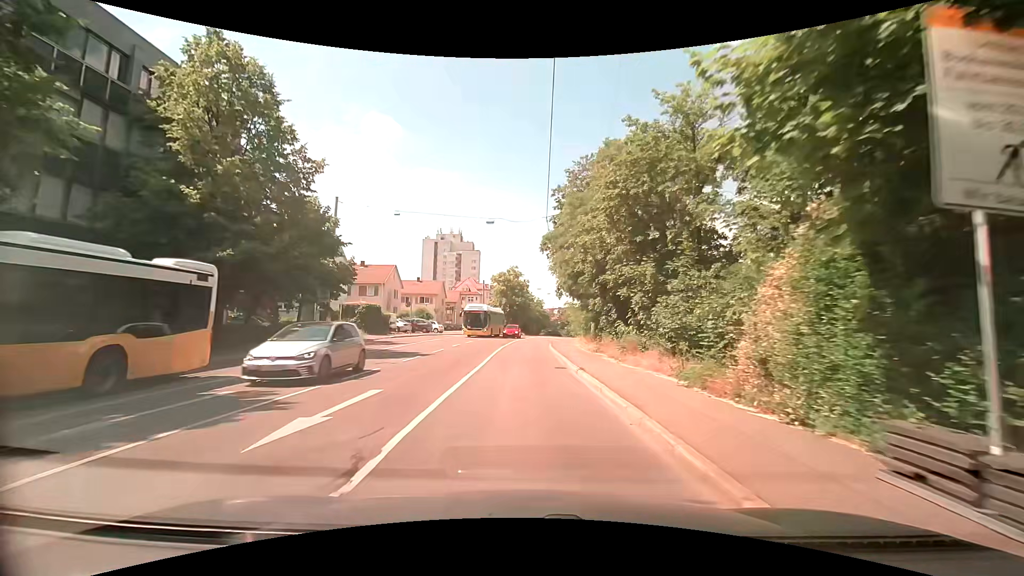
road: secondary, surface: asphalt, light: Day
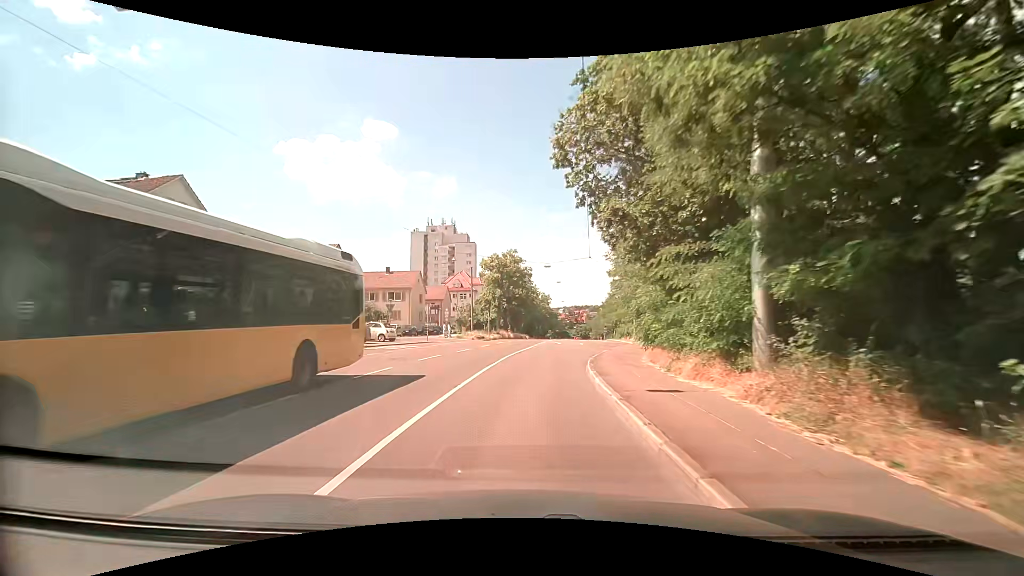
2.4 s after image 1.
(+0.6, +24.0) m; 0°
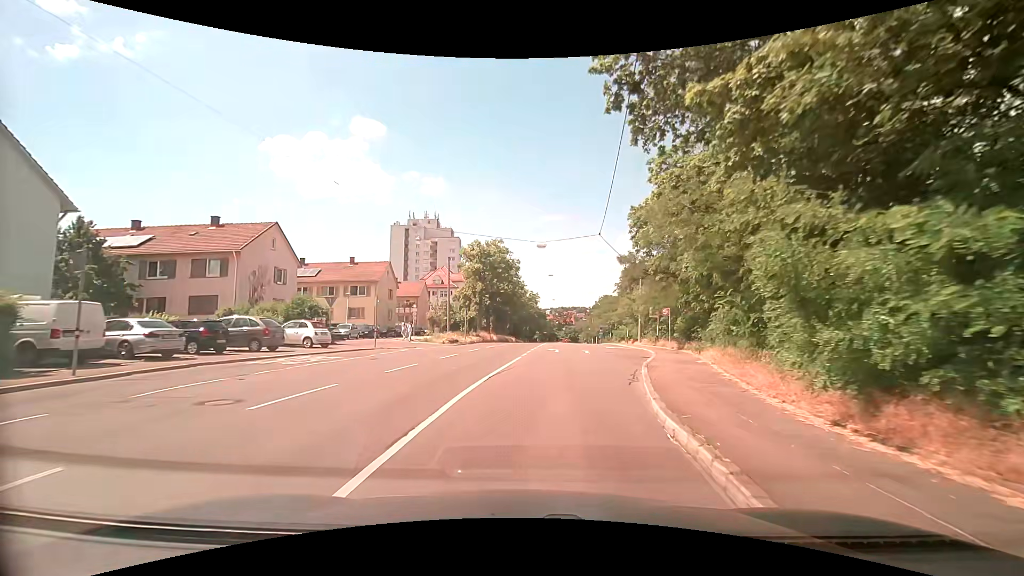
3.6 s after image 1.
(+0.1, +10.8) m; +1°
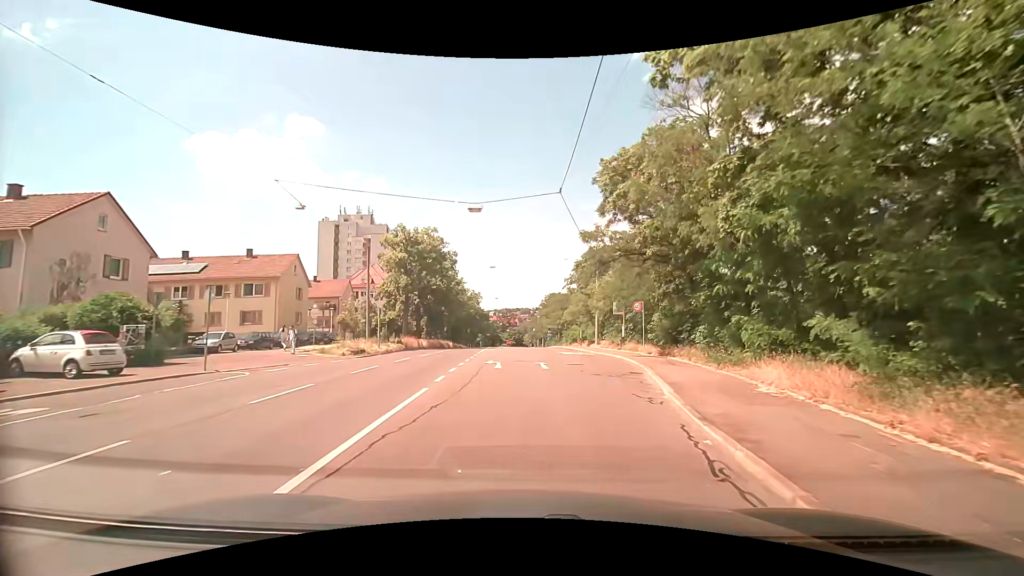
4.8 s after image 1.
(+0.5, +10.0) m; +6°
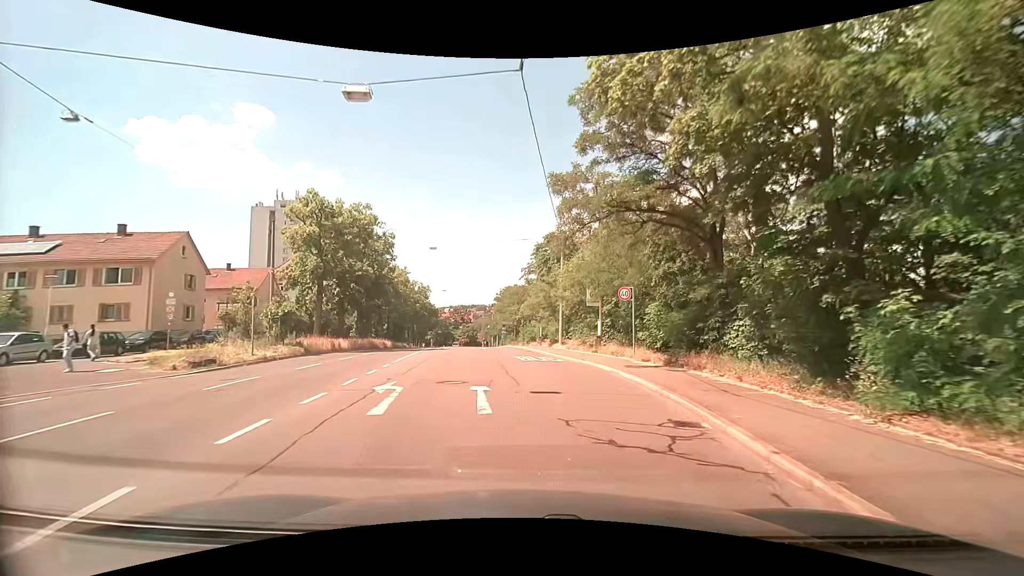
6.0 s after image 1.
(+0.6, +9.7) m; +6°
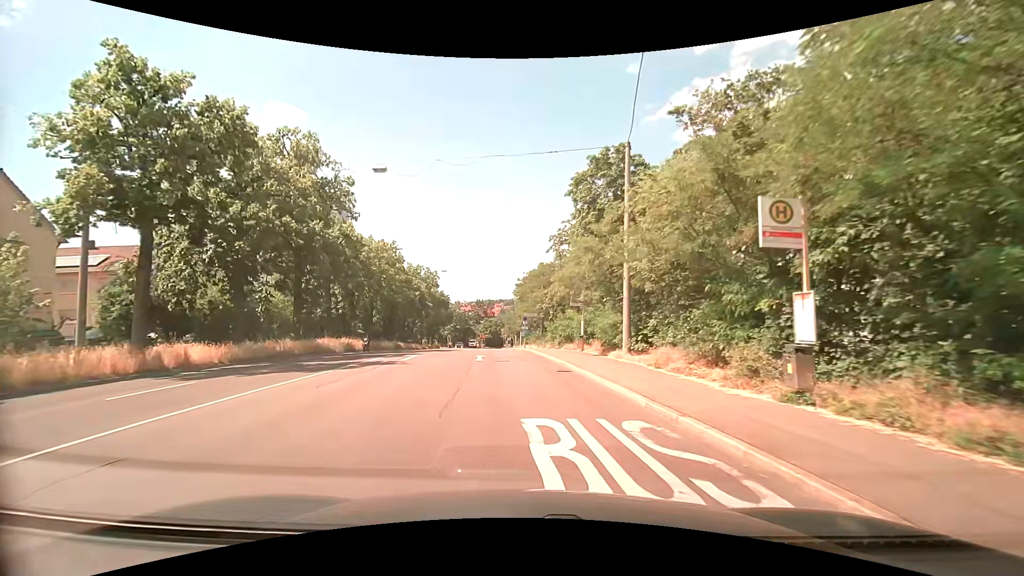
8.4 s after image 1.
(+0.2, +19.5) m; -3°
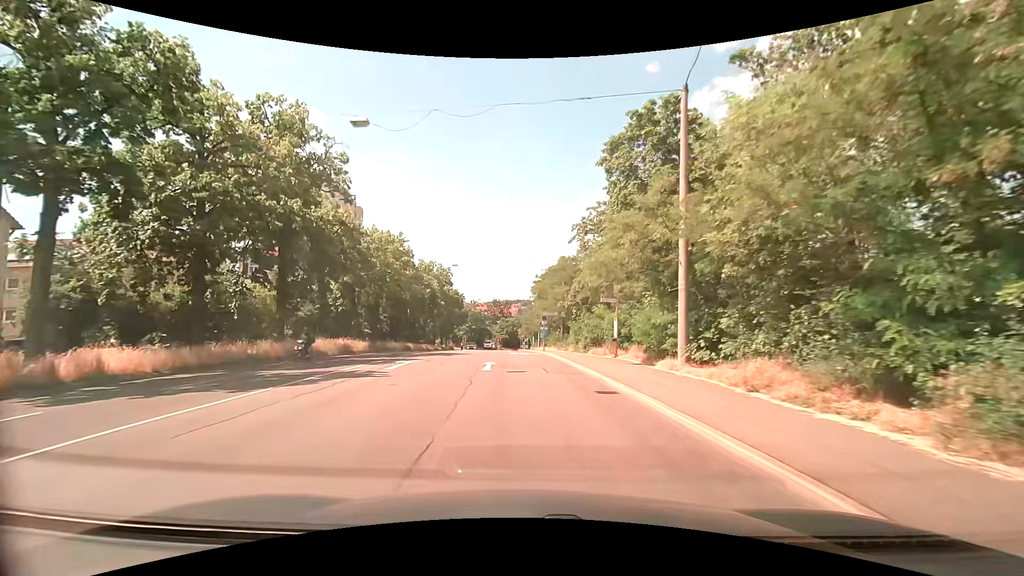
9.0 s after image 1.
(-0.1, +5.1) m; -2°
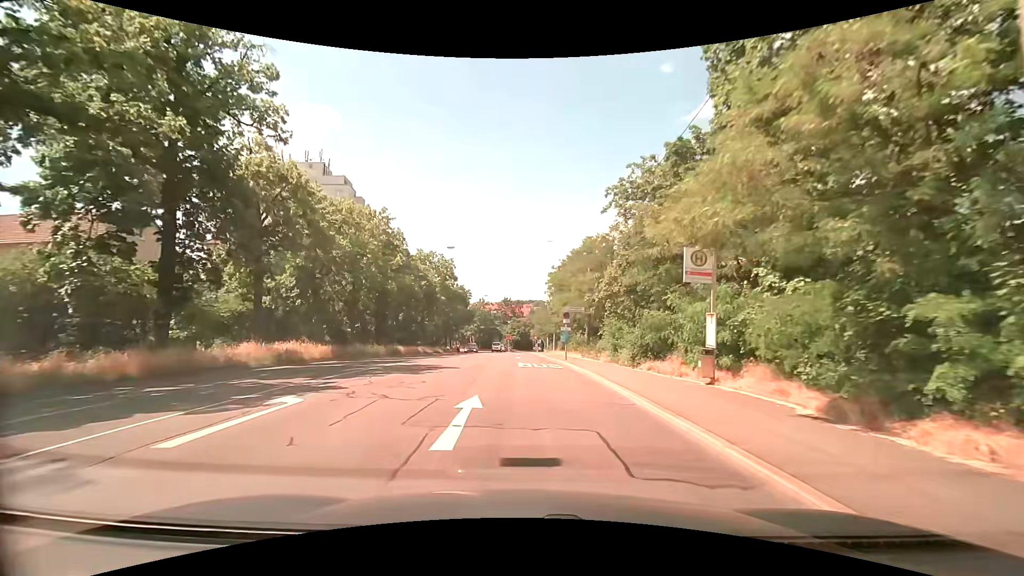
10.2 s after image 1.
(-0.2, +10.7) m; -2°
(0, +10) (0, +20) (0, +30) (0, +40) (0, +50) (-1, +60) (-1, +70) (-1, +80) (-1, +90) (-1, +100) m
